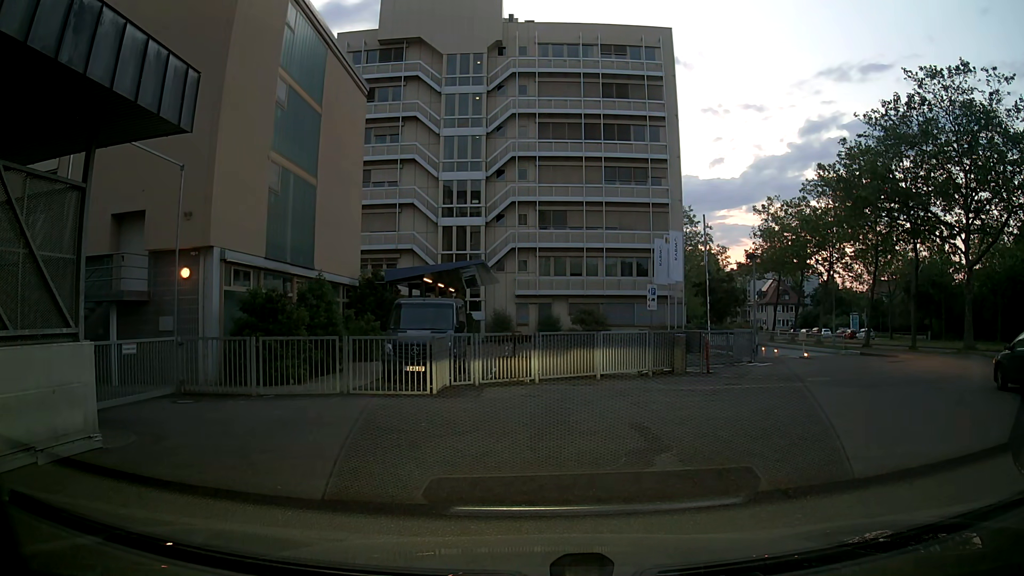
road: service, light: Dusk
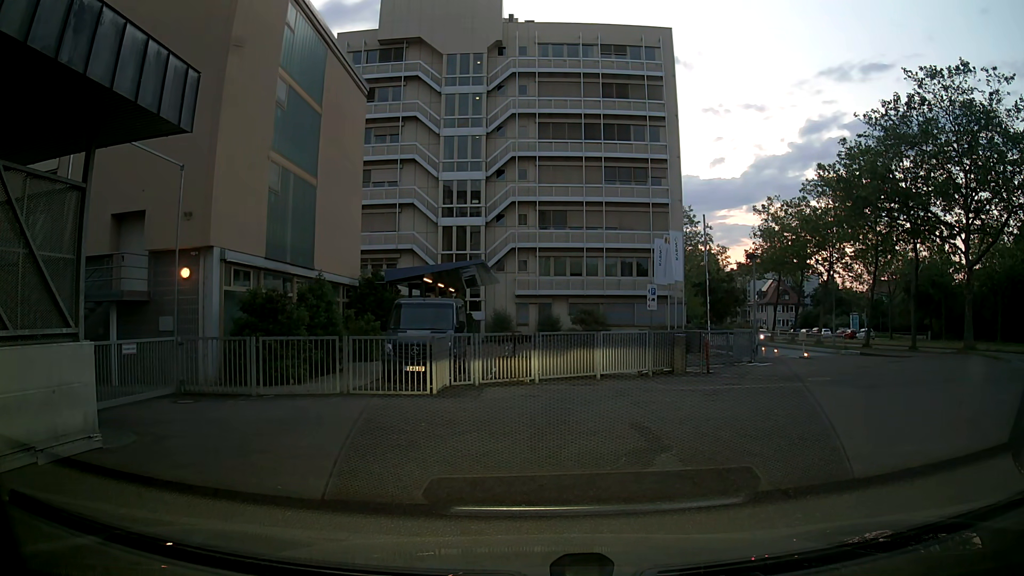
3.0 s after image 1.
(0.0, 0.0) m; 0°
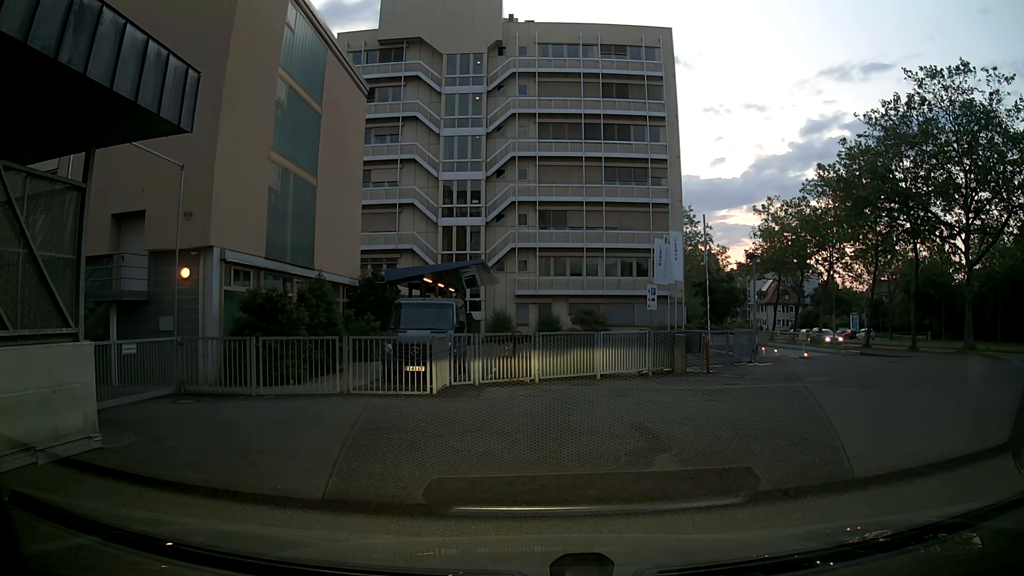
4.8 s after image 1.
(0.0, 0.0) m; 0°
